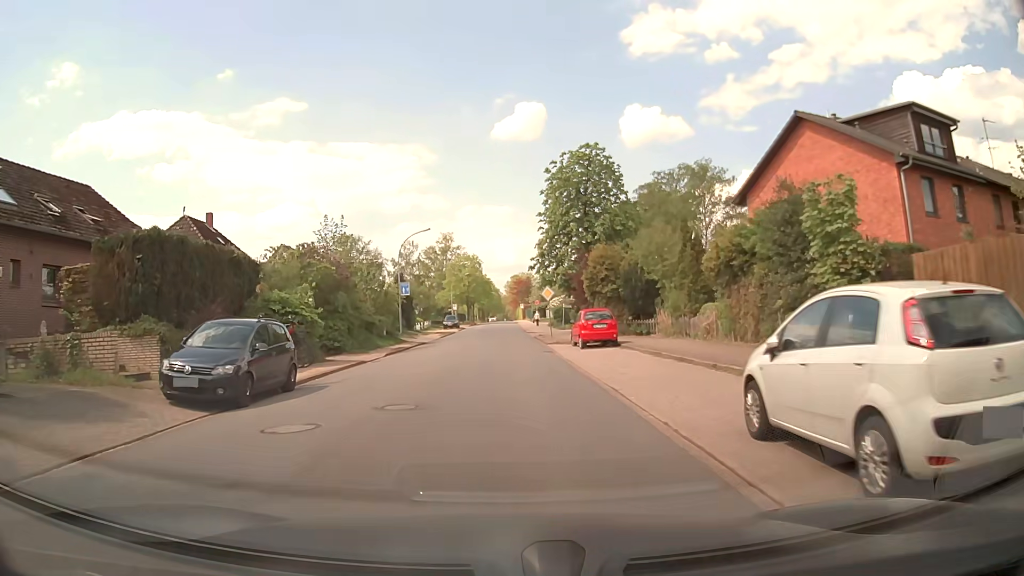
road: unclassified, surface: asphalt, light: Day
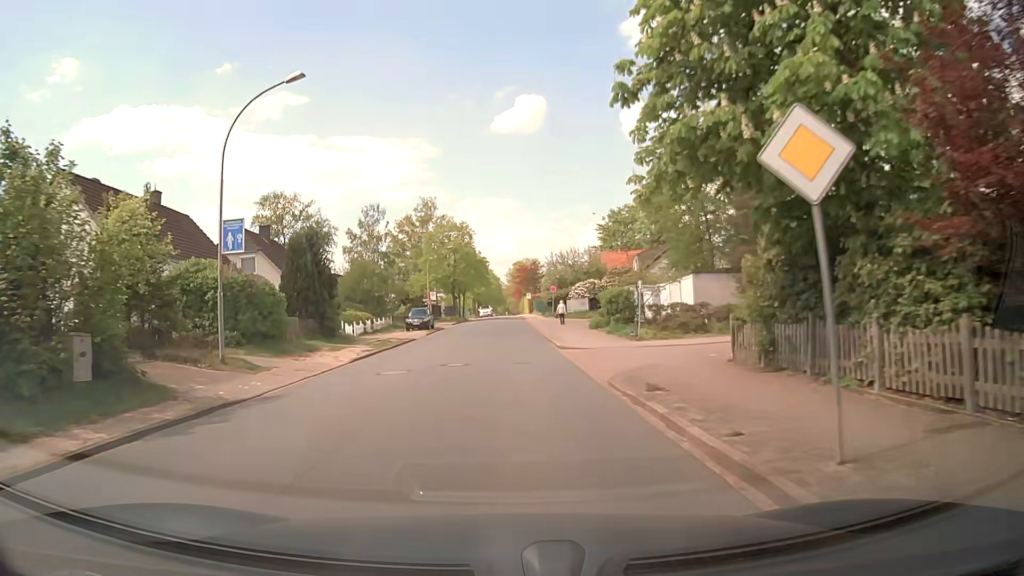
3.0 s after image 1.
(-0.1, +32.1) m; 0°
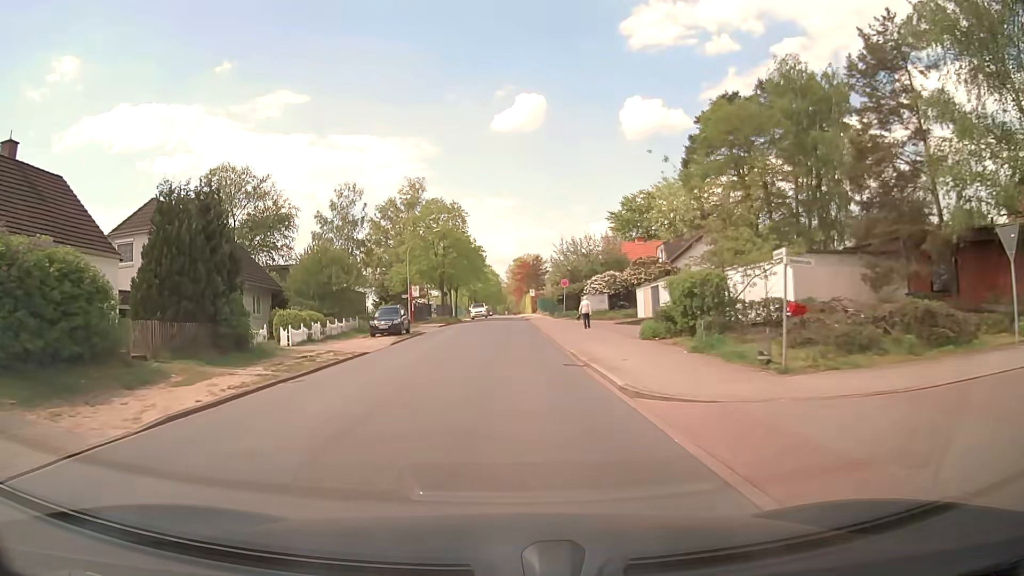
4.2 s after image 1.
(0.0, +13.4) m; 0°
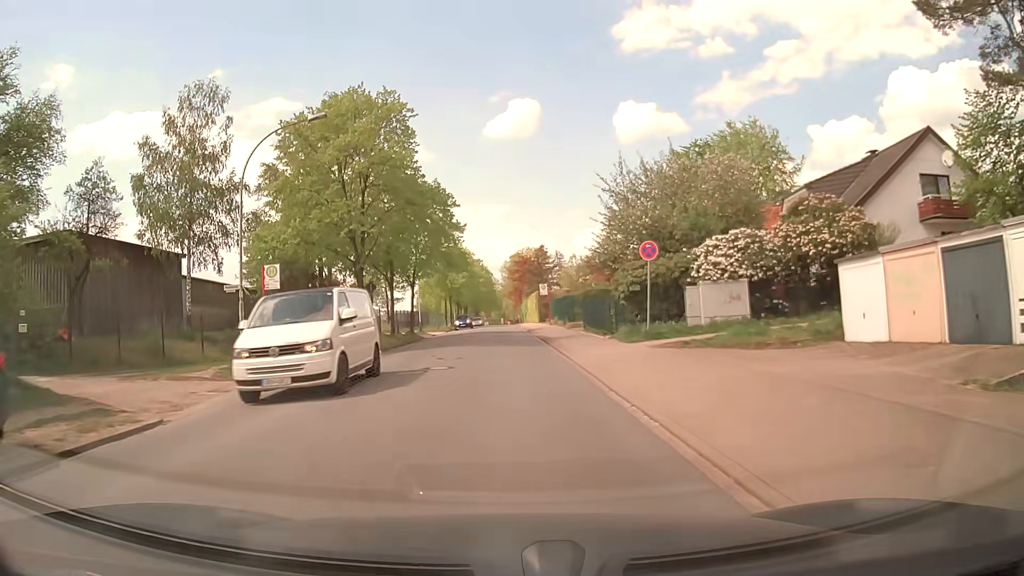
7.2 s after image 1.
(+0.4, +33.9) m; +1°
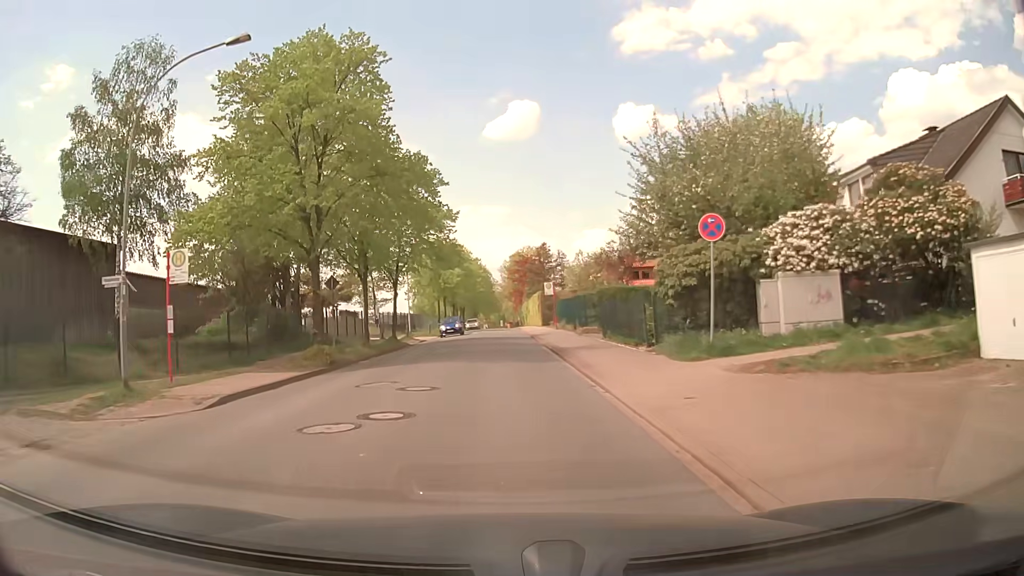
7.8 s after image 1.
(0.0, +6.8) m; 0°
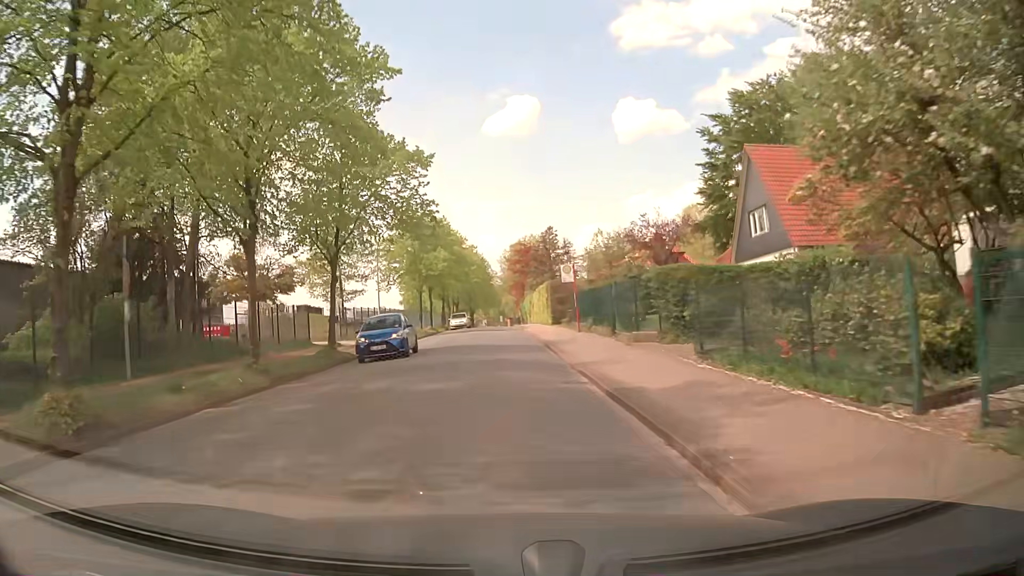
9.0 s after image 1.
(0.0, +13.6) m; 0°
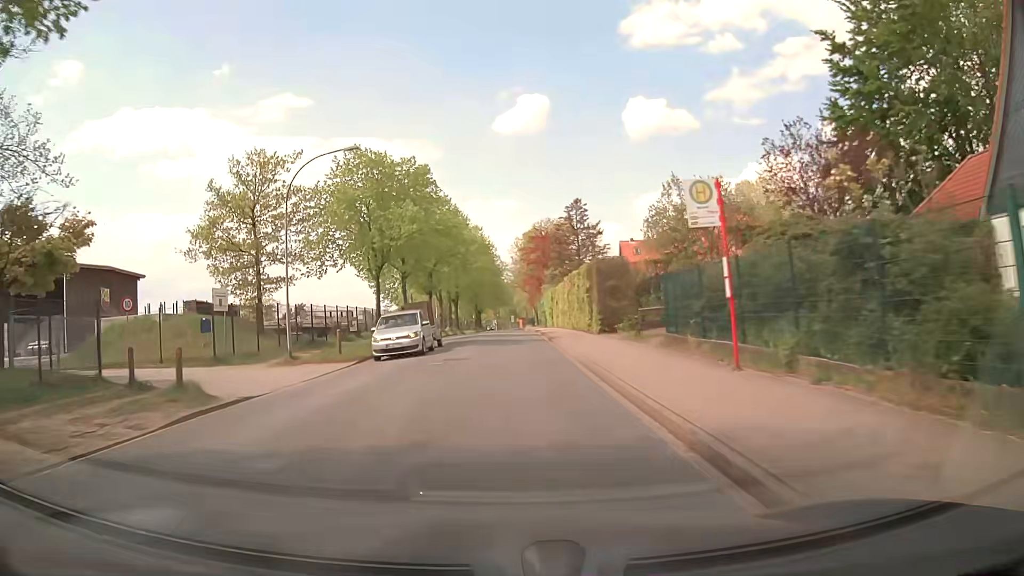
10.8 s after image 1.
(-0.4, +20.5) m; -1°
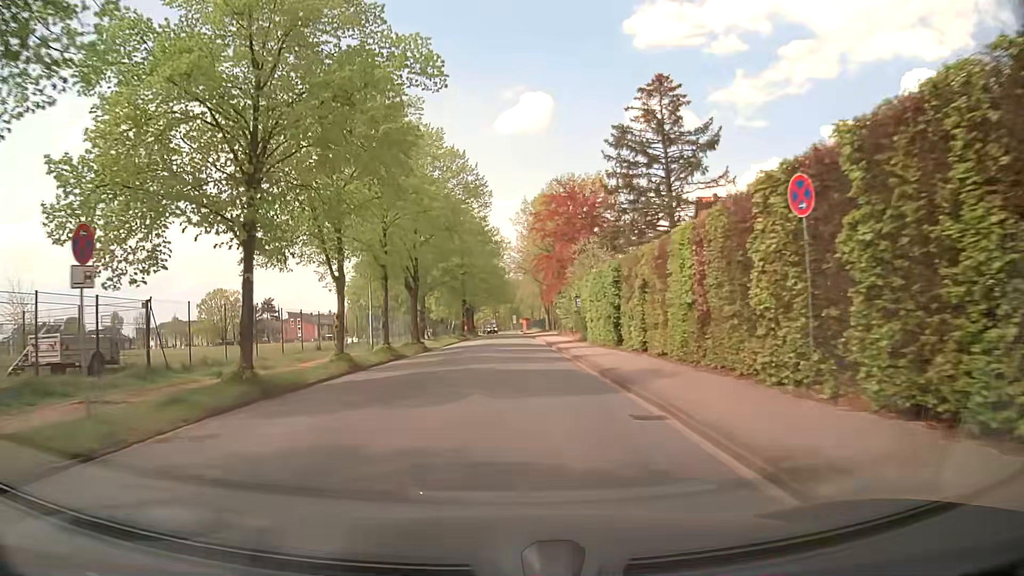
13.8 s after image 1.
(-0.1, +34.7) m; 0°
(0, +10) (0, +20) (0, +30) (0, +40) (0, +50) (0, +60) (0, +70) (0, +80) (0, +90) (0, +100) m
